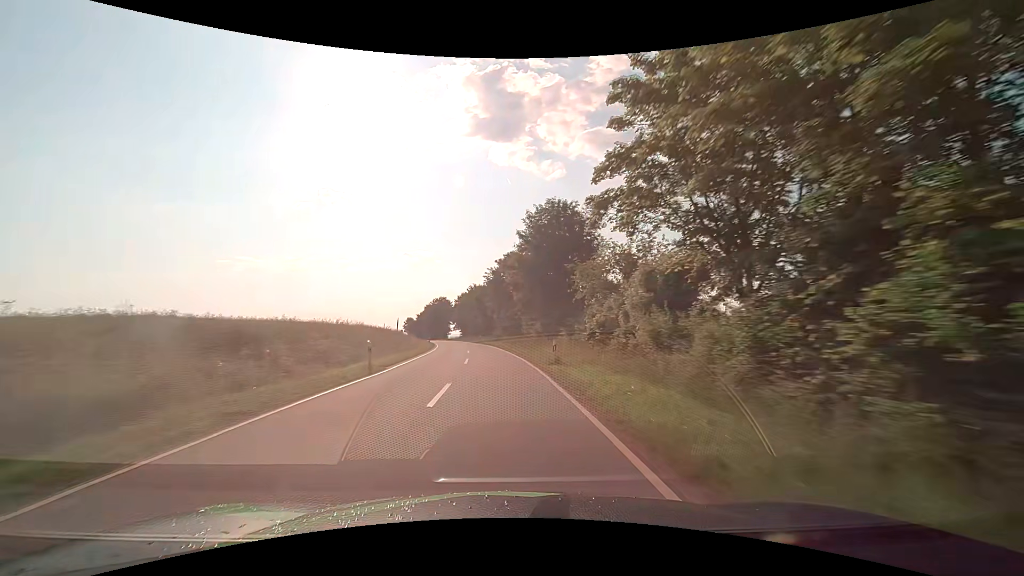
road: tertiary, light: Day
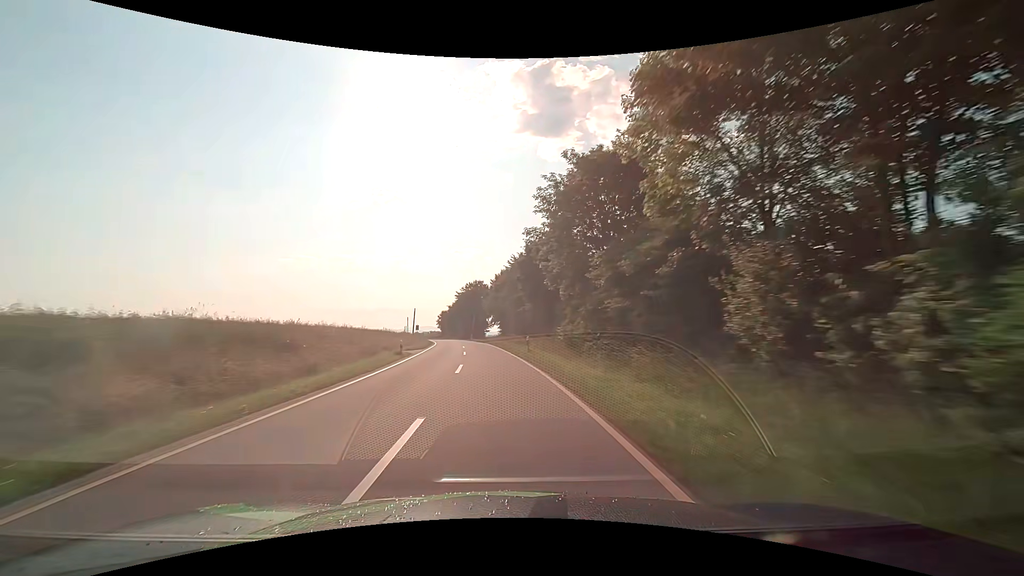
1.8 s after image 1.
(-2.1, +41.9) m; -6°
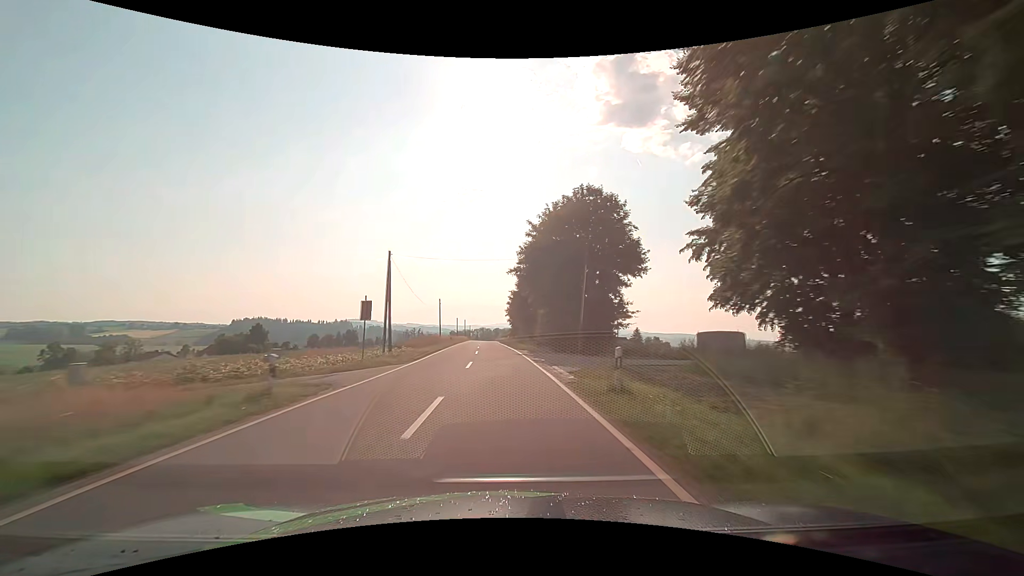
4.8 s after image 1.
(-6.0, +70.7) m; -9°
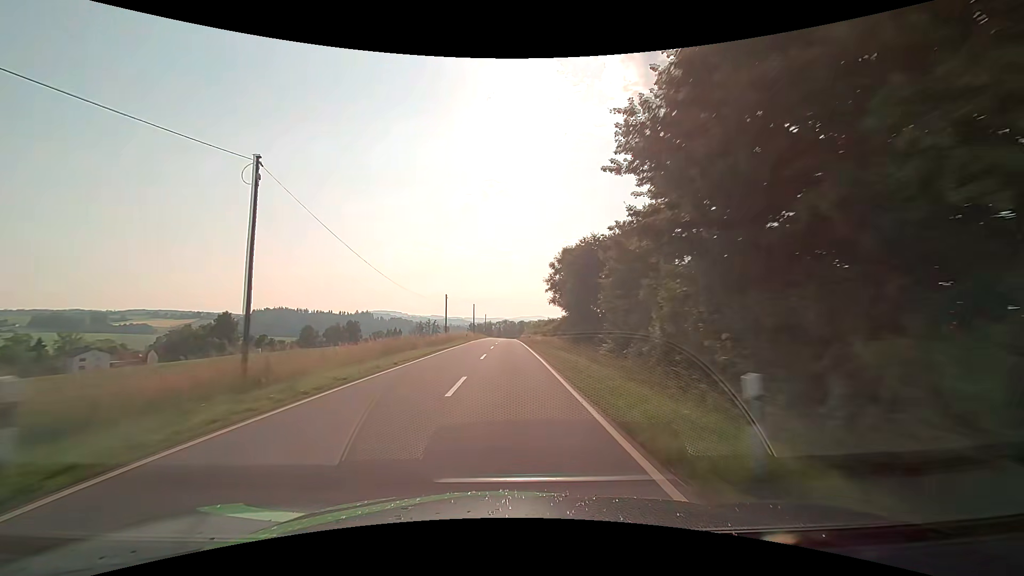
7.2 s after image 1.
(-2.3, +57.3) m; -3°
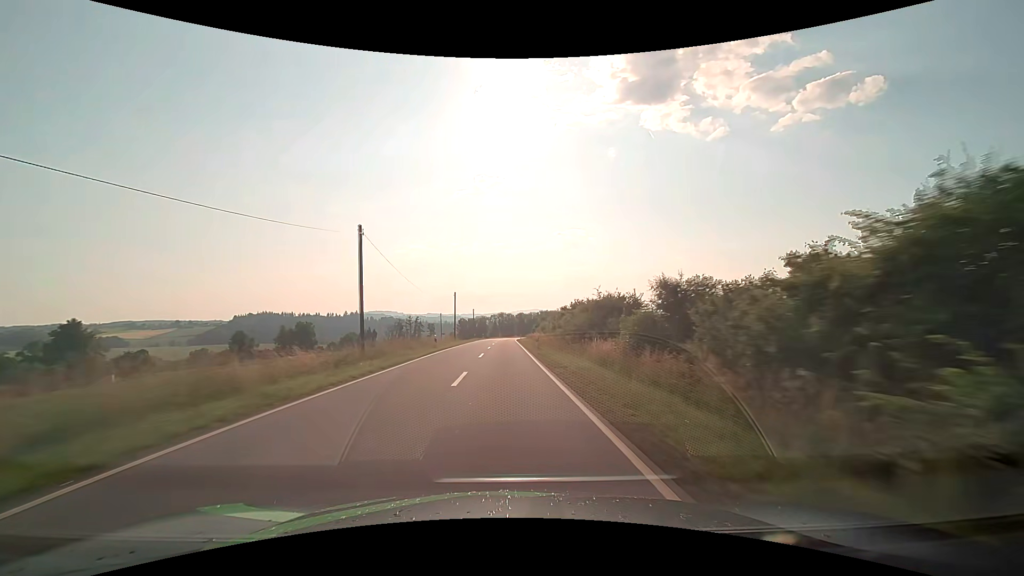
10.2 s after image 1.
(+0.4, +71.3) m; +1°
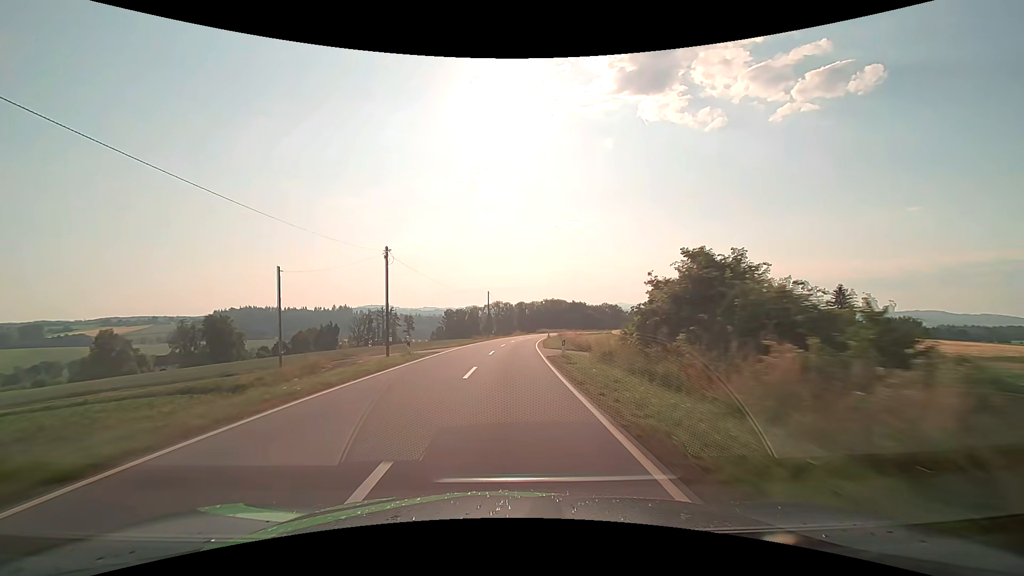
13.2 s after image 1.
(-0.4, +71.6) m; 0°
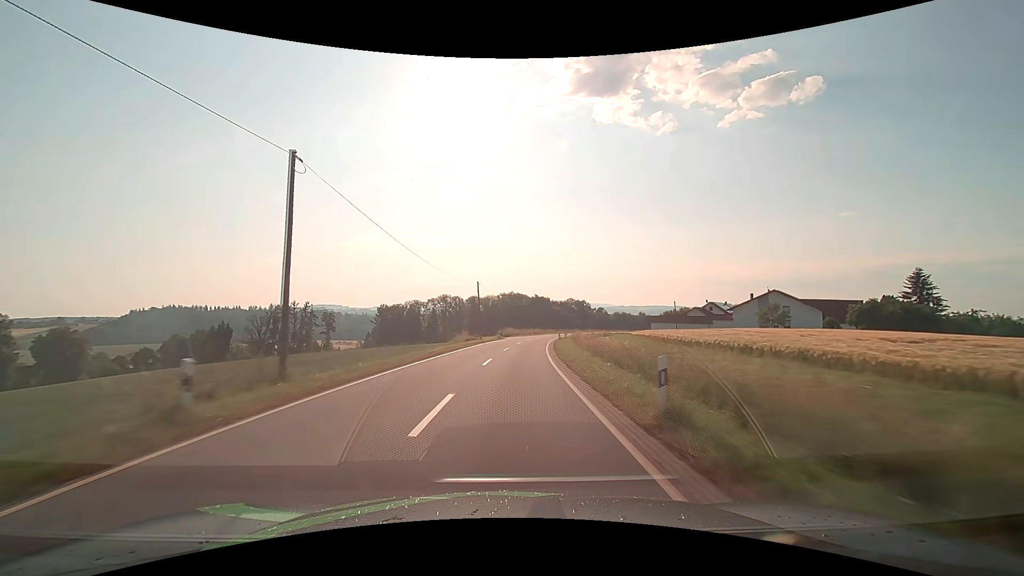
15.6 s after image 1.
(+1.9, +55.3) m; +5°
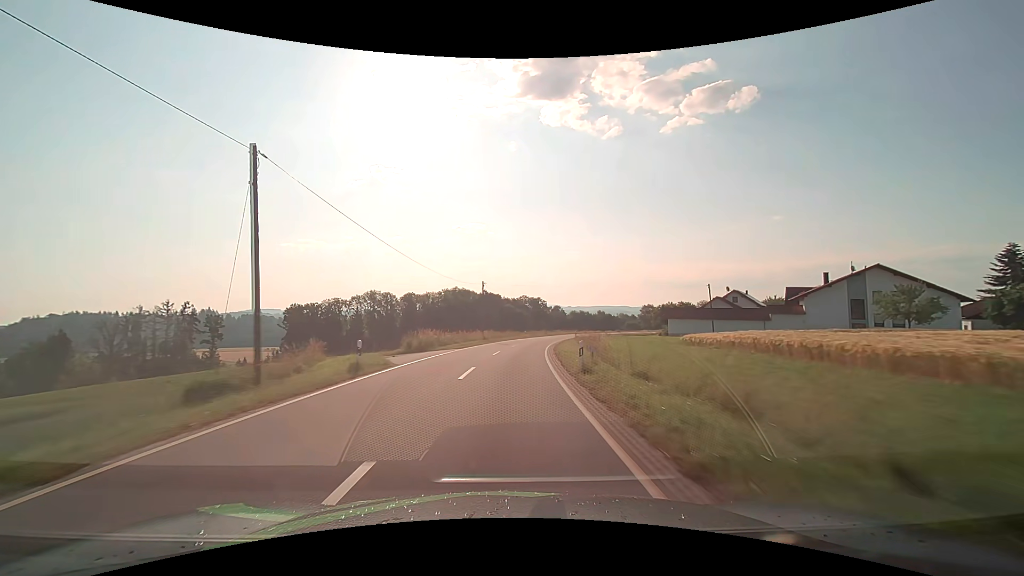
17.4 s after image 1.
(+2.0, +41.5) m; +6°
(0, +10) (+1, +20) (+1, +30) (+2, +40) (+3, +50) (+5, +60) (+7, +70) (+9, +79) (+12, +89) (+15, +99) m
